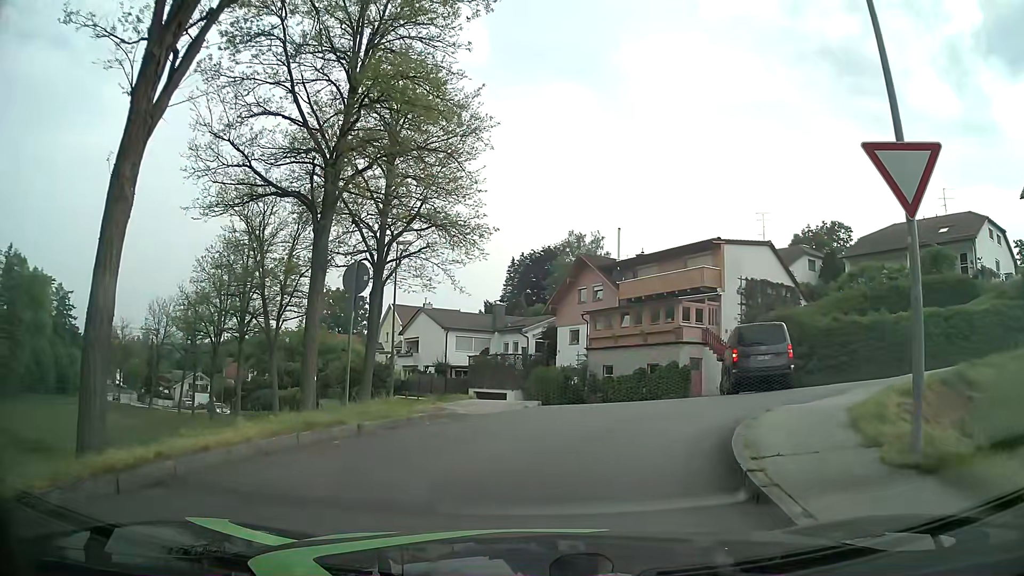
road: residential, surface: asphalt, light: Day
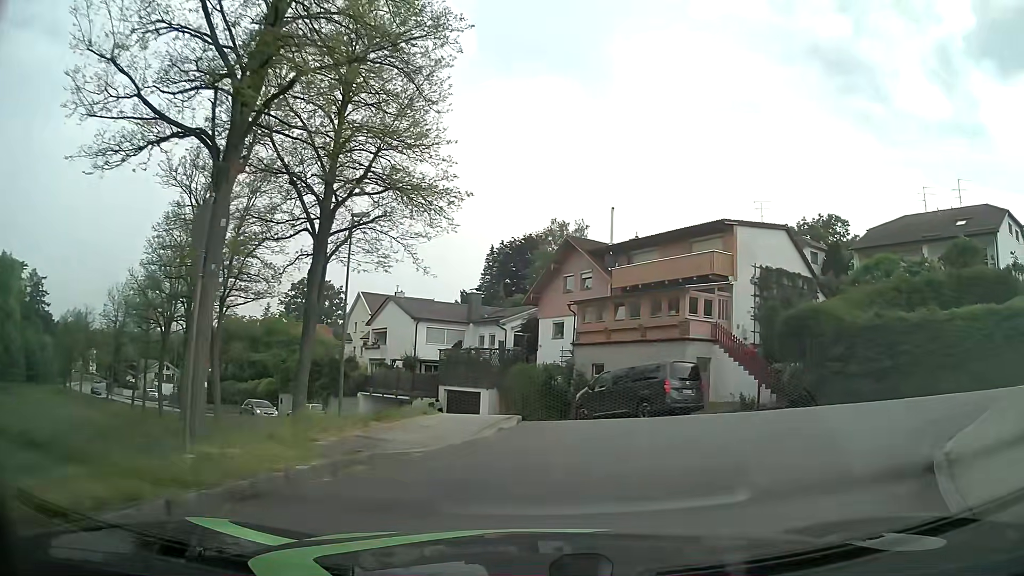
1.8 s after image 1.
(+0.1, +5.5) m; +3°
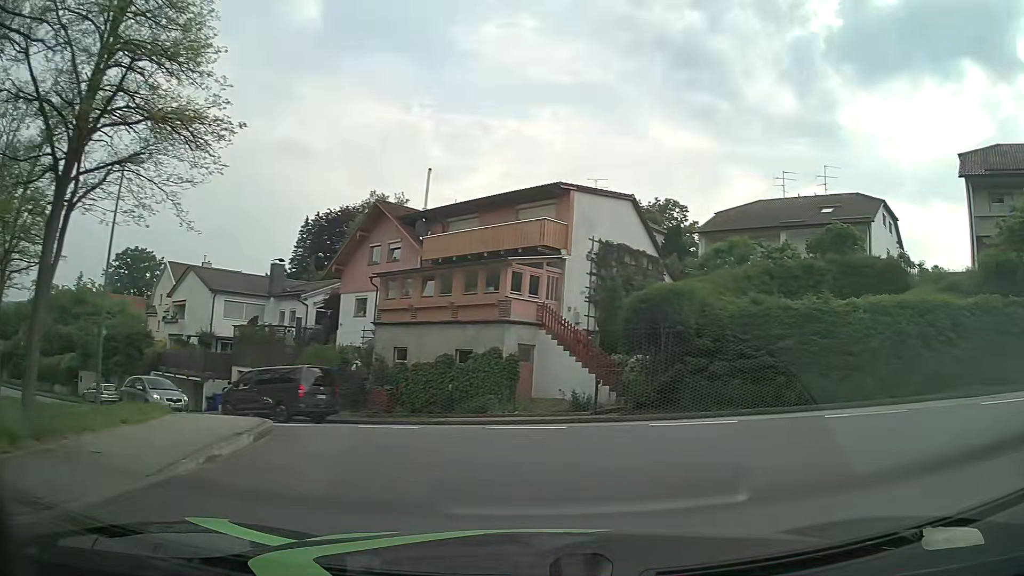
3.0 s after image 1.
(+0.5, +4.9) m; +15°
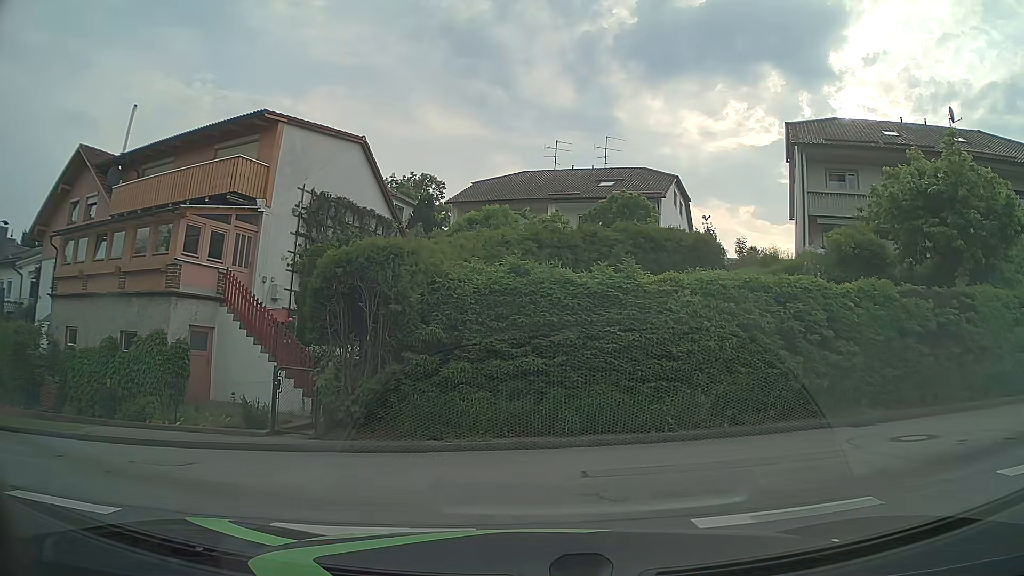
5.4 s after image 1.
(+1.5, +6.3) m; +21°
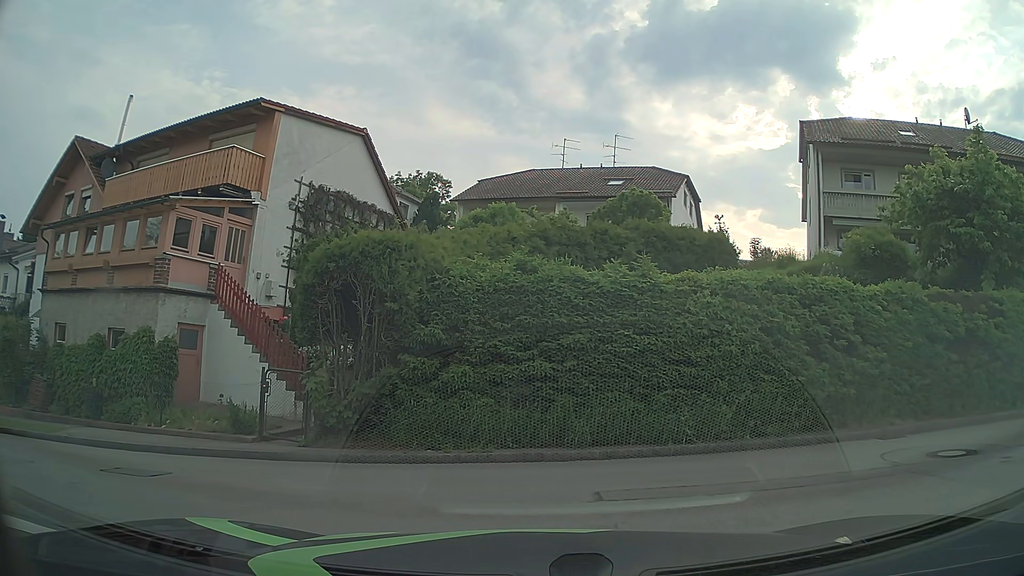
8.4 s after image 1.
(0.0, +0.9) m; 0°
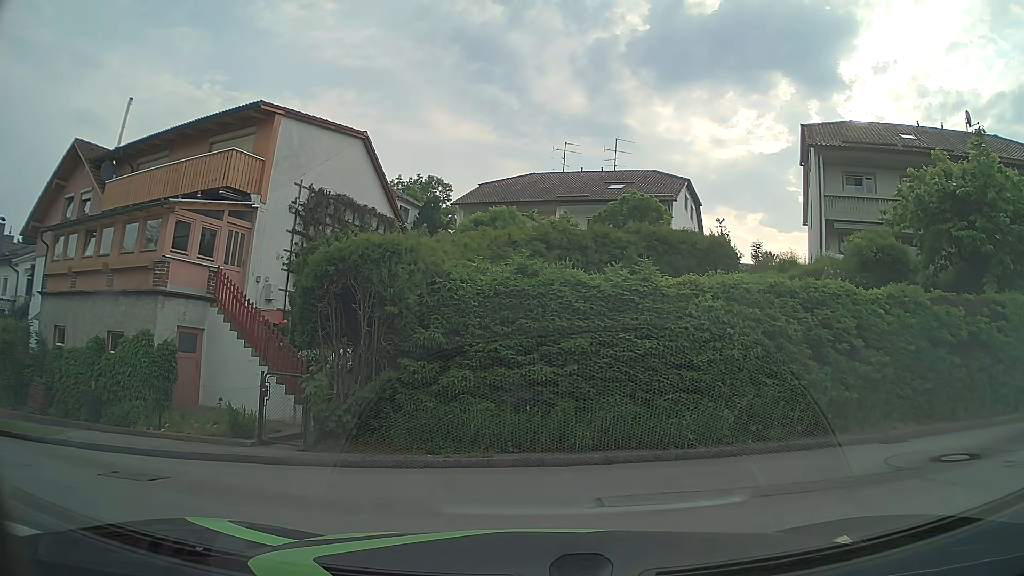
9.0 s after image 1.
(0.0, +0.1) m; 0°
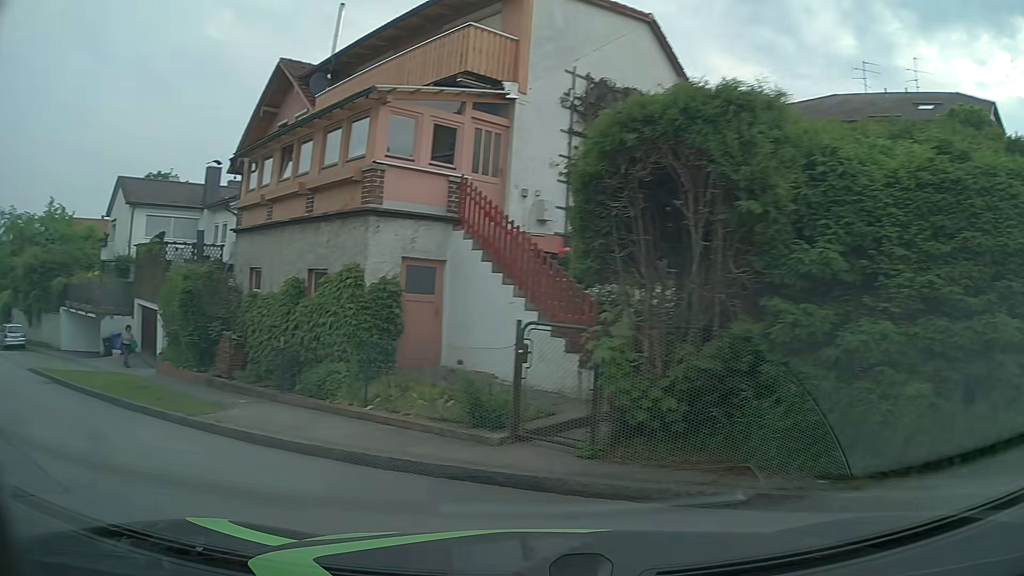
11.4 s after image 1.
(-0.7, +5.4) m; -24°
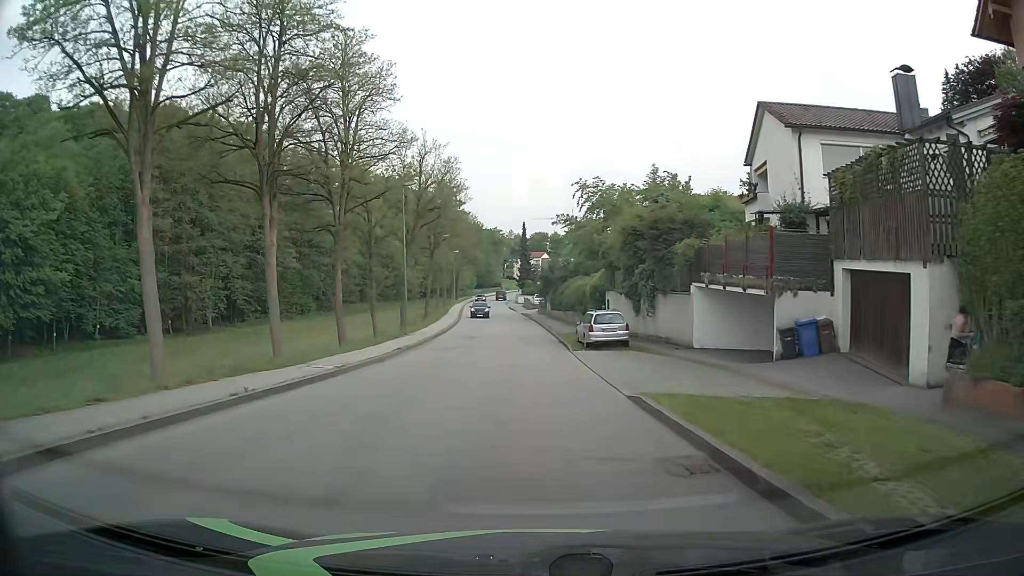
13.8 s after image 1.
(-8.3, +11.0) m; -54°
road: unclassified
(0, +10) (0, +20) (0, +30) (-1, +40) (-1, +50) (-2, +60) (-2, +70) (-3, +80) (-4, +90) (-5, +100) m
